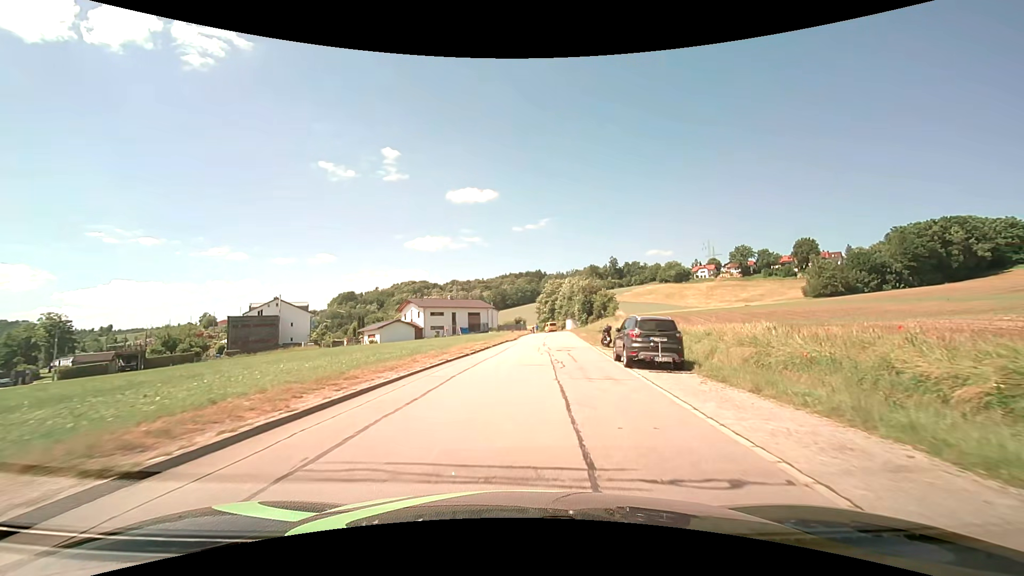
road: residential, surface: asphalt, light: Day
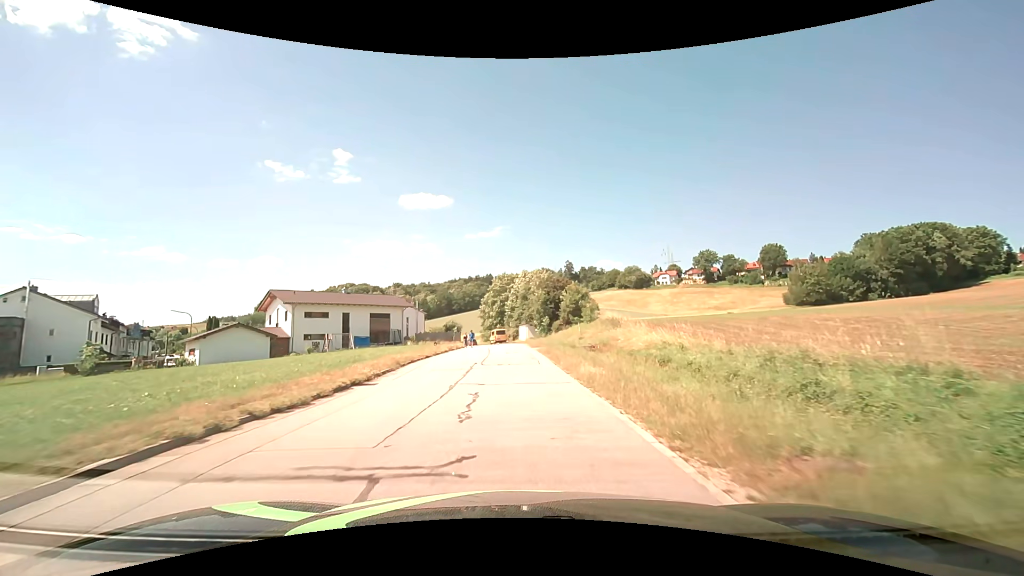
(+2.8, +33.8) m; +6°
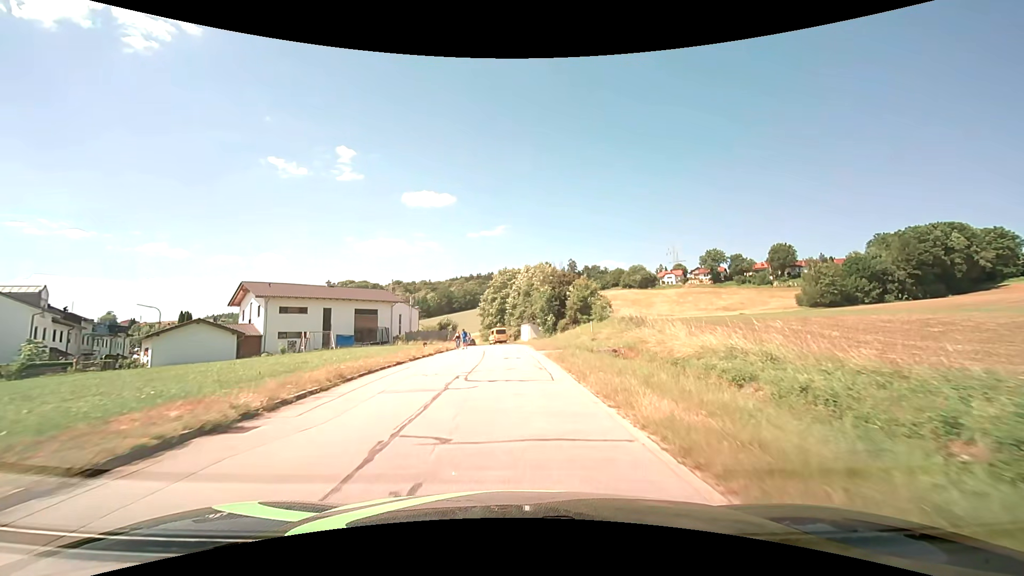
(0.0, +6.8) m; 0°
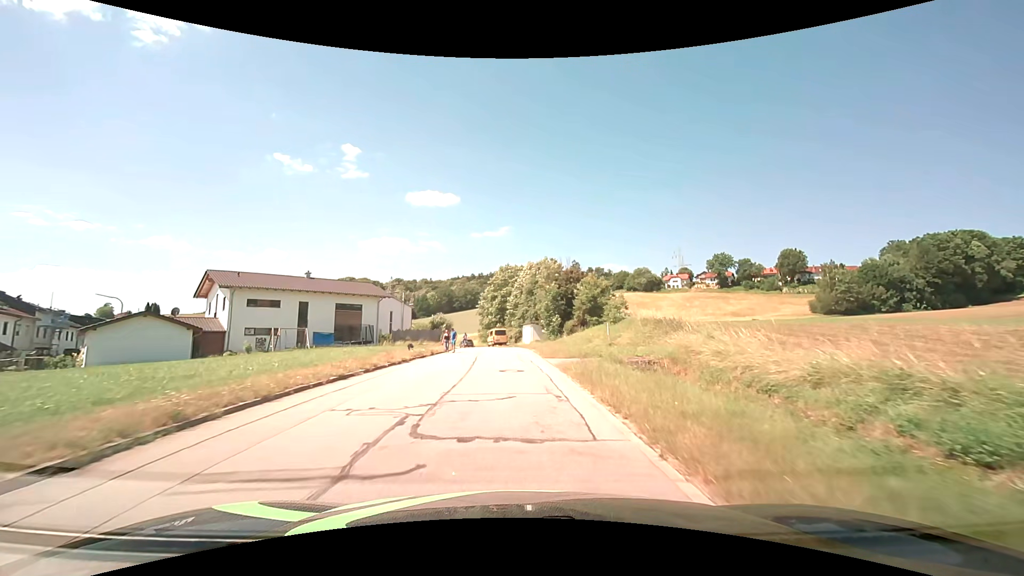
(0.0, +6.7) m; 0°
